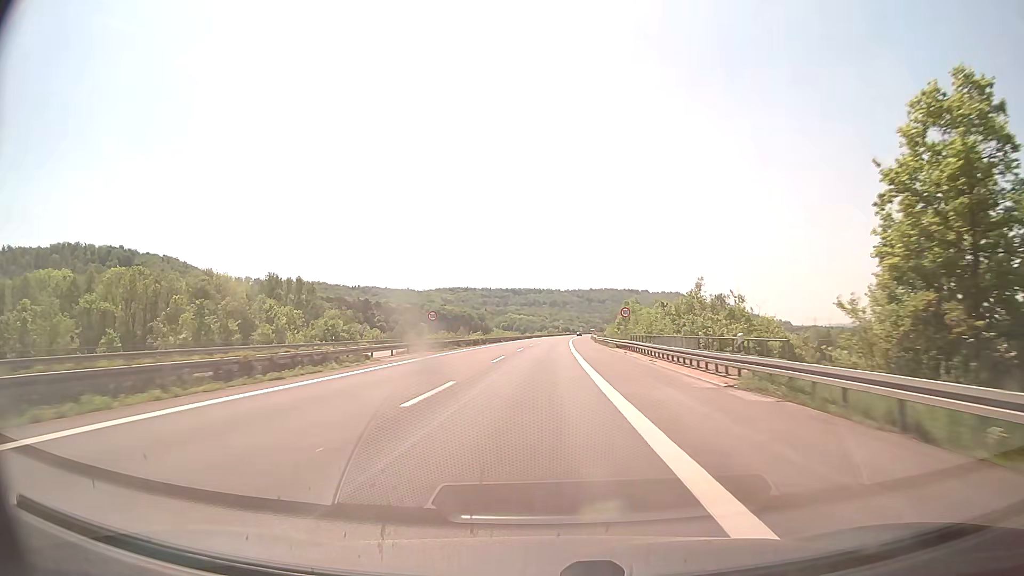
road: motorway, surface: concrete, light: Day
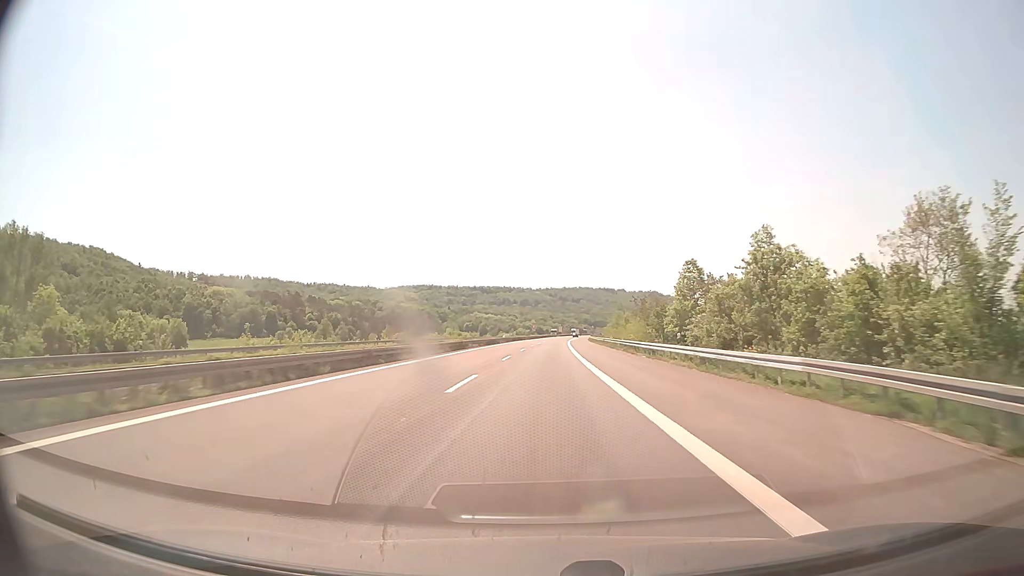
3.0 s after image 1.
(+1.6, +86.0) m; +2°
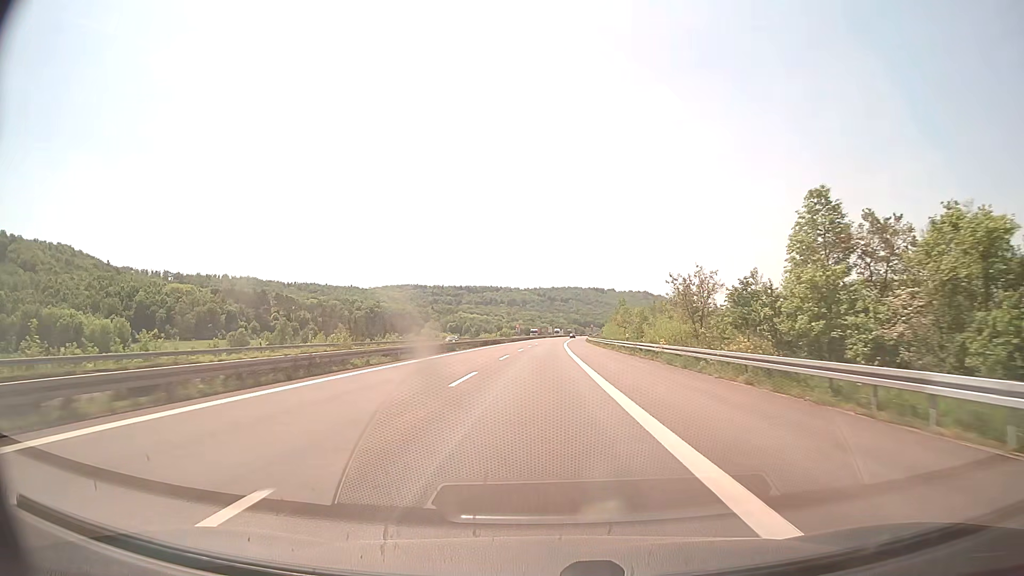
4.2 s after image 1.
(+0.3, +33.7) m; +1°
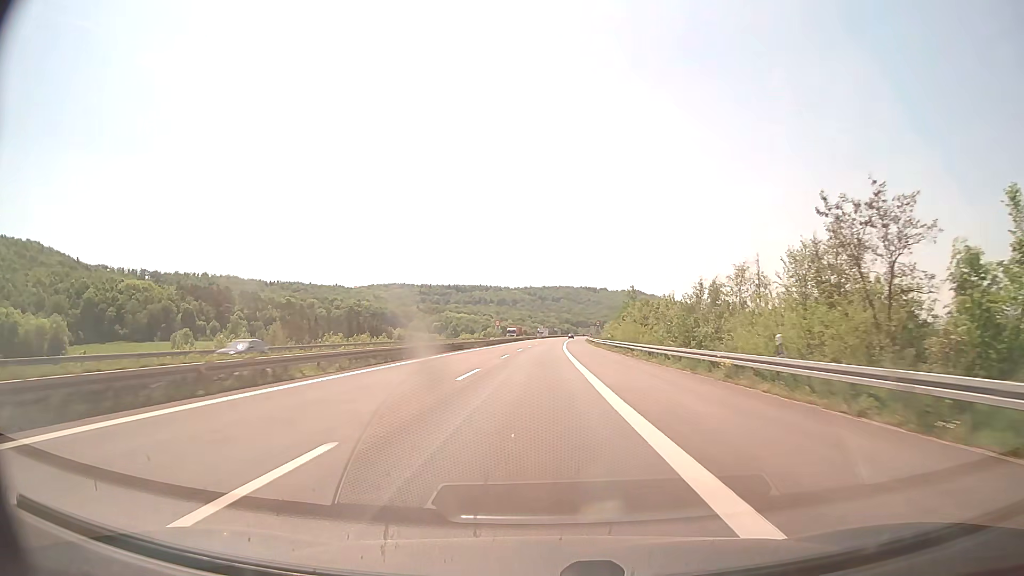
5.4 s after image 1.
(+0.2, +33.2) m; +1°
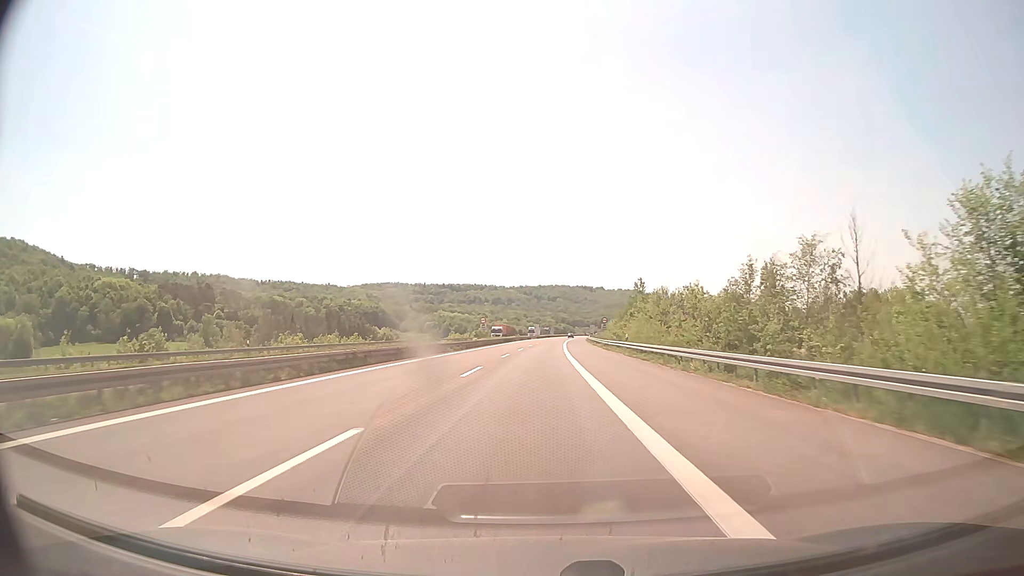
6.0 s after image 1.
(+0.1, +16.4) m; 0°
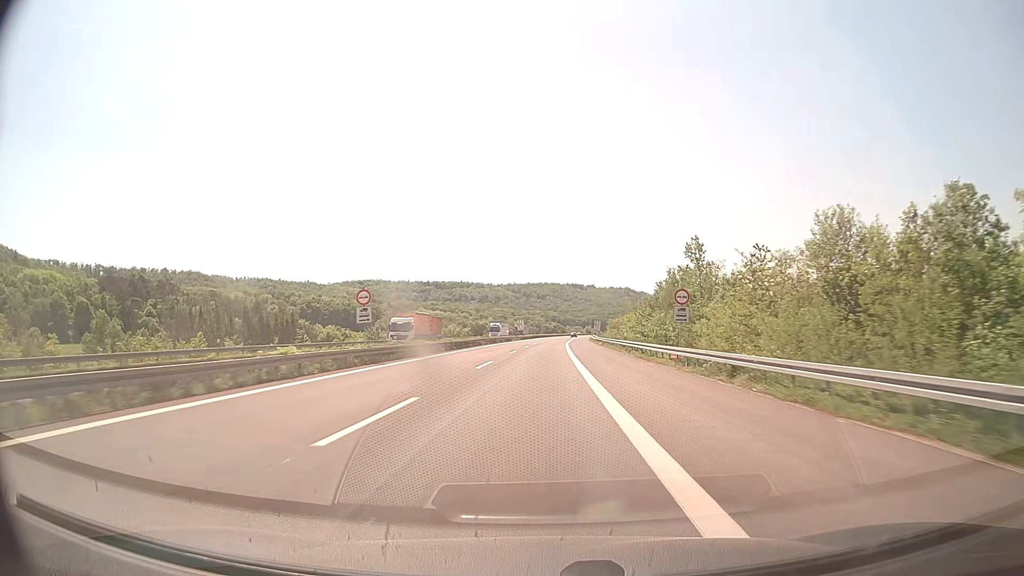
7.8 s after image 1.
(+0.4, +48.9) m; +1°
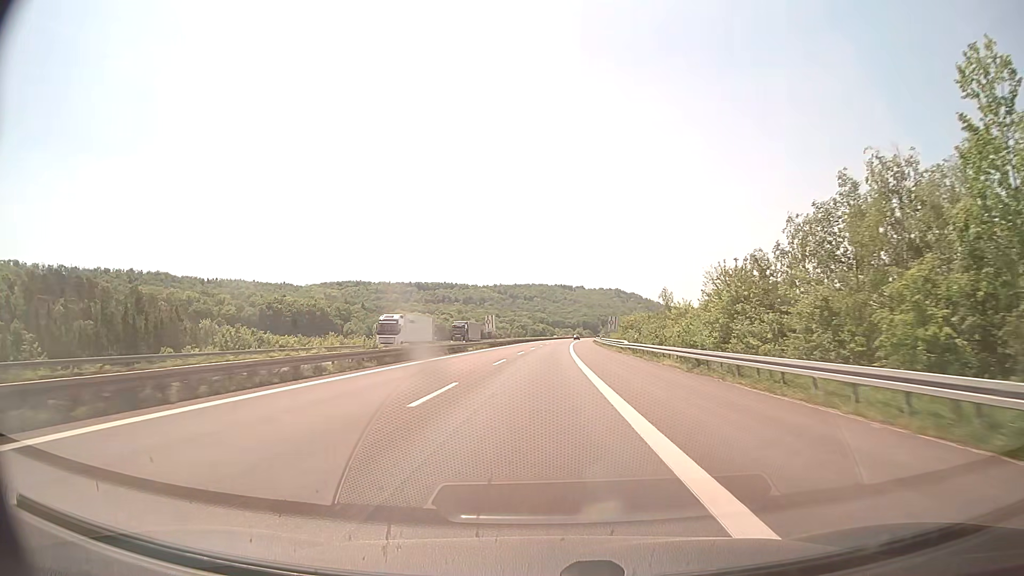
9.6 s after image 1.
(+0.4, +48.9) m; +1°
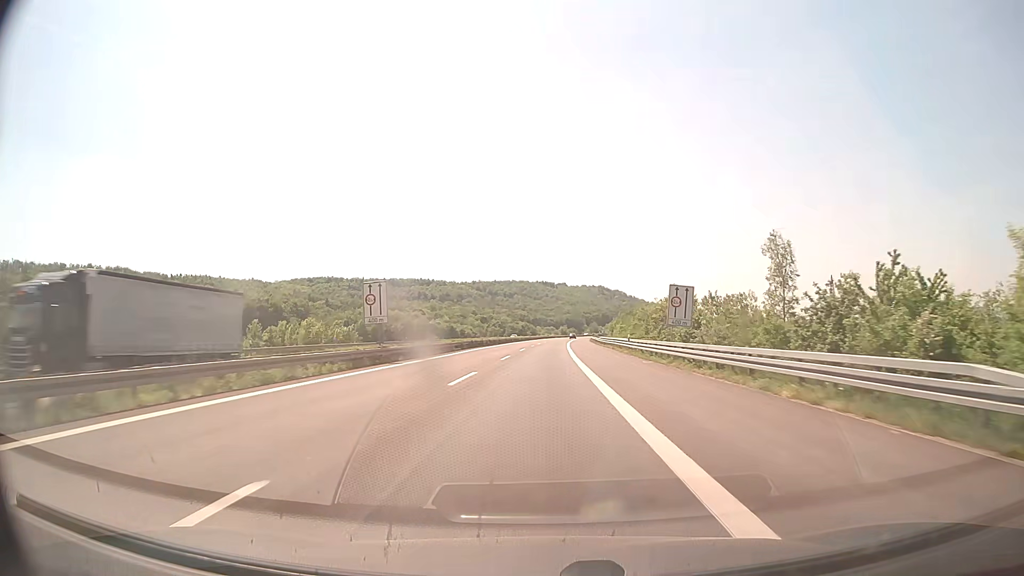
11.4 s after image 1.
(+0.6, +48.7) m; +2°
(0, +10) (0, +20) (0, +30) (0, +40) (+1, +50) (+1, +60) (+1, +70) (+2, +80) (+2, +90) (+2, +100) m
